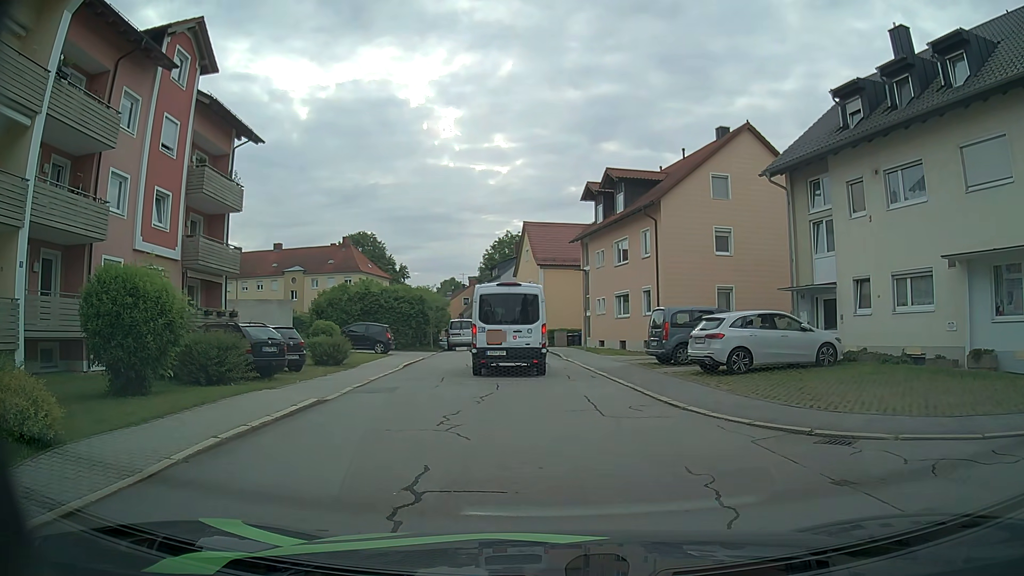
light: Day
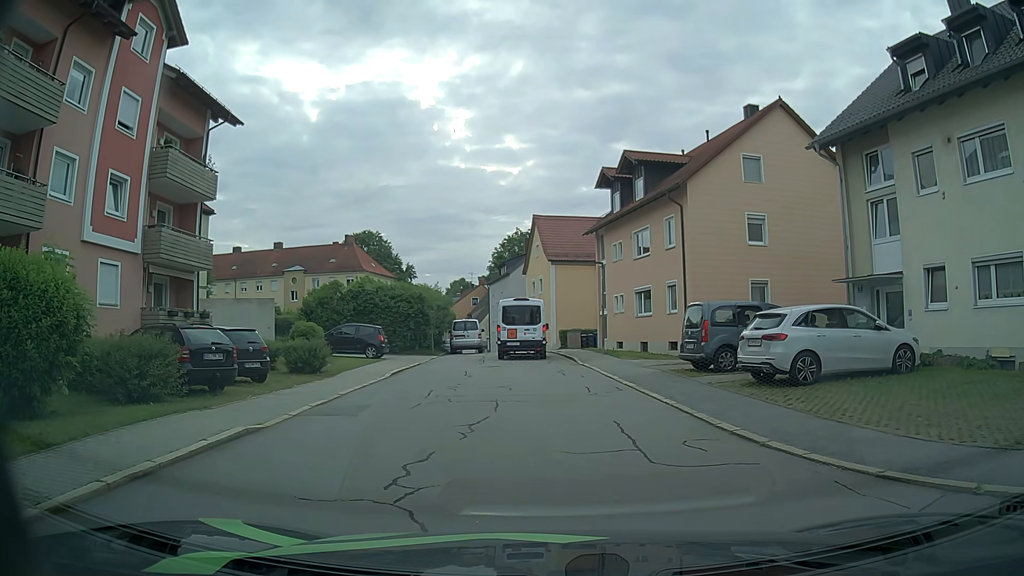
(0.0, +3.8) m; -1°
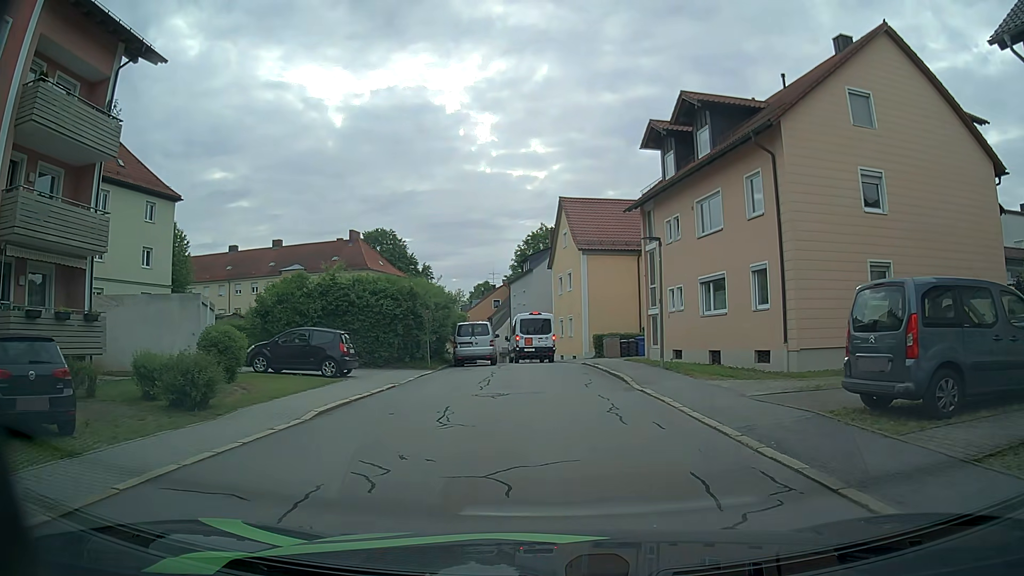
(-0.2, +9.1) m; -3°
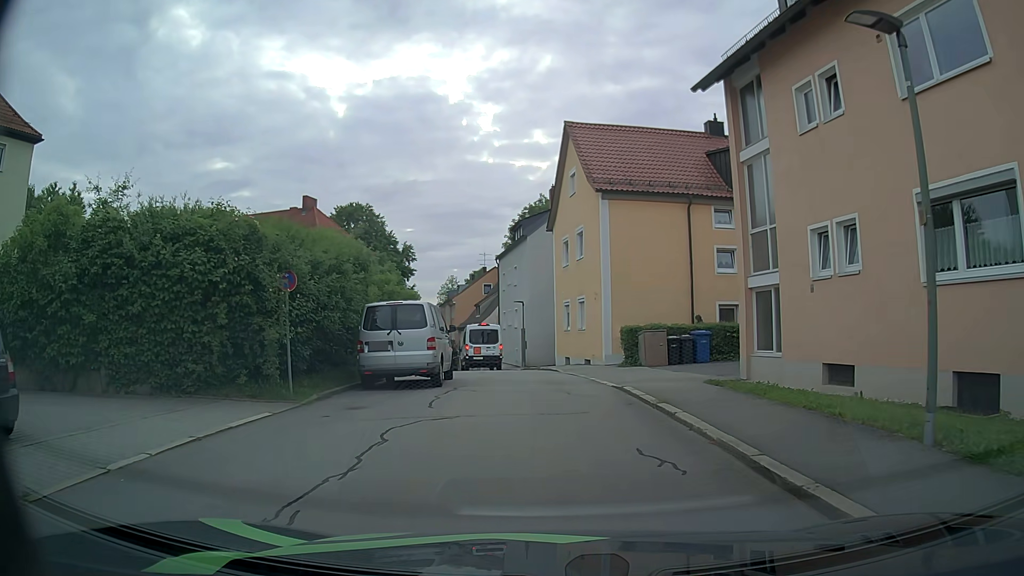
(+0.2, +15.2) m; 0°
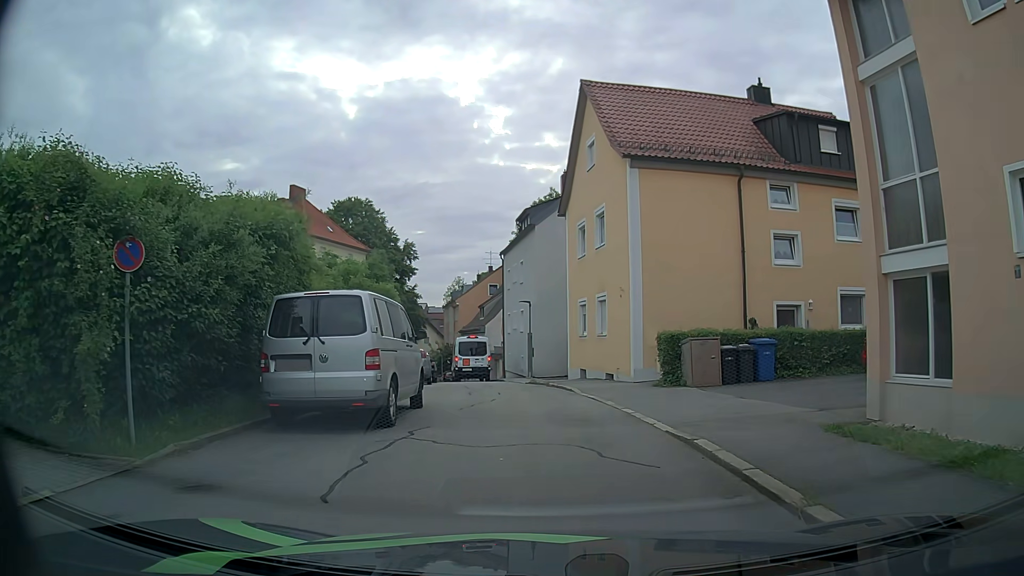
(0.0, +5.8) m; -1°
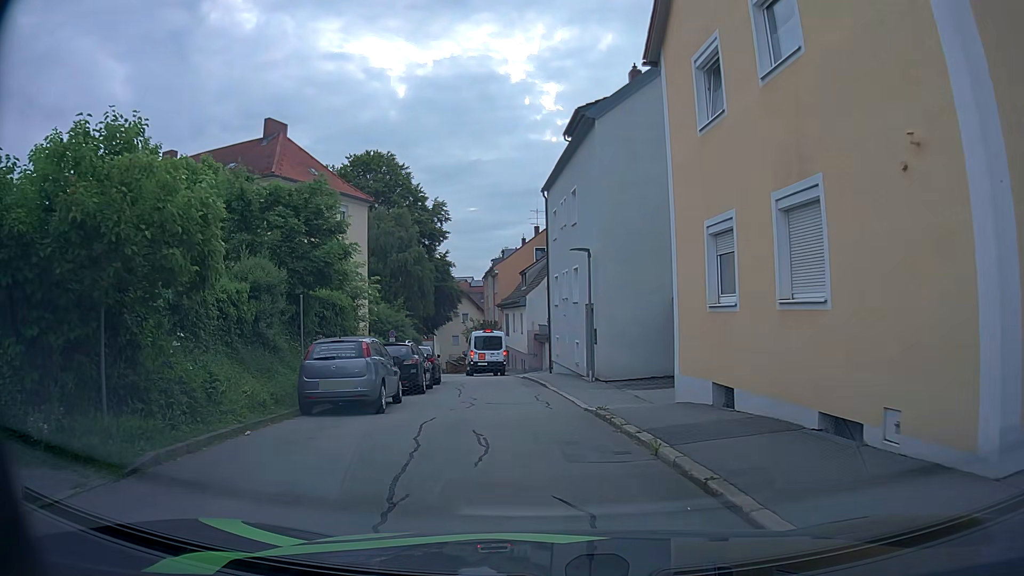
(-0.3, +14.7) m; -3°
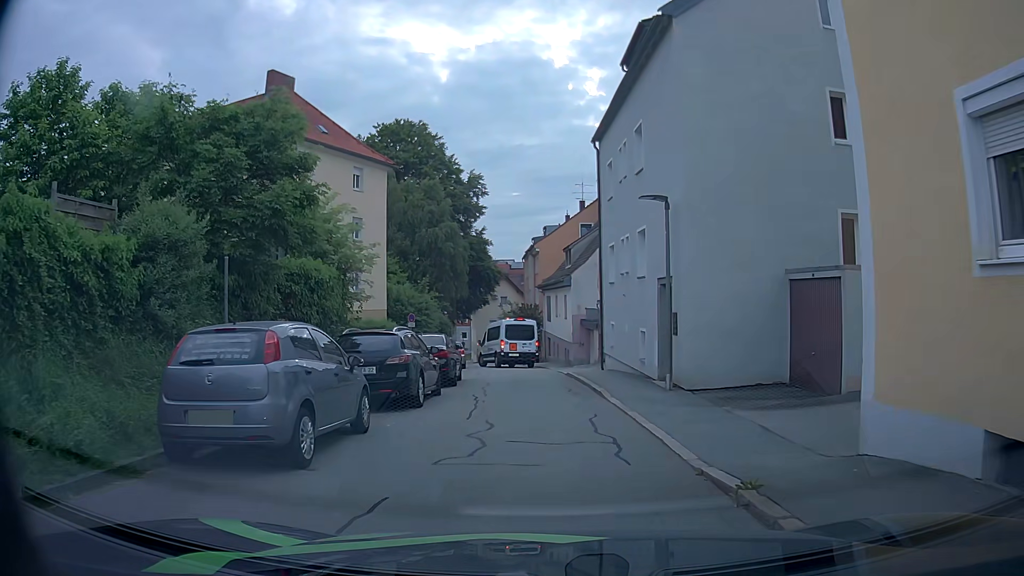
(-0.3, +6.4) m; -4°
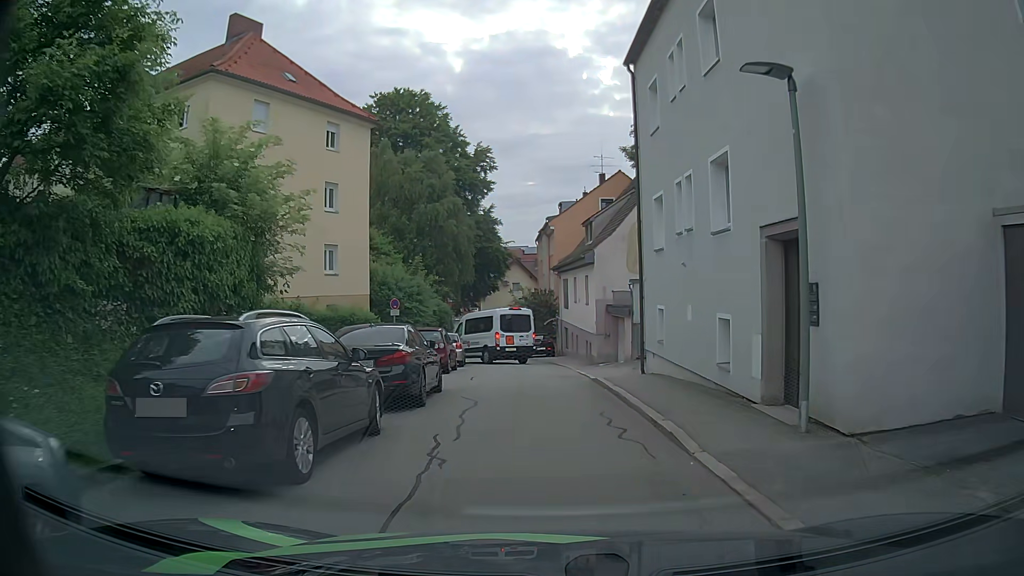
(-0.1, +6.8) m; -1°
